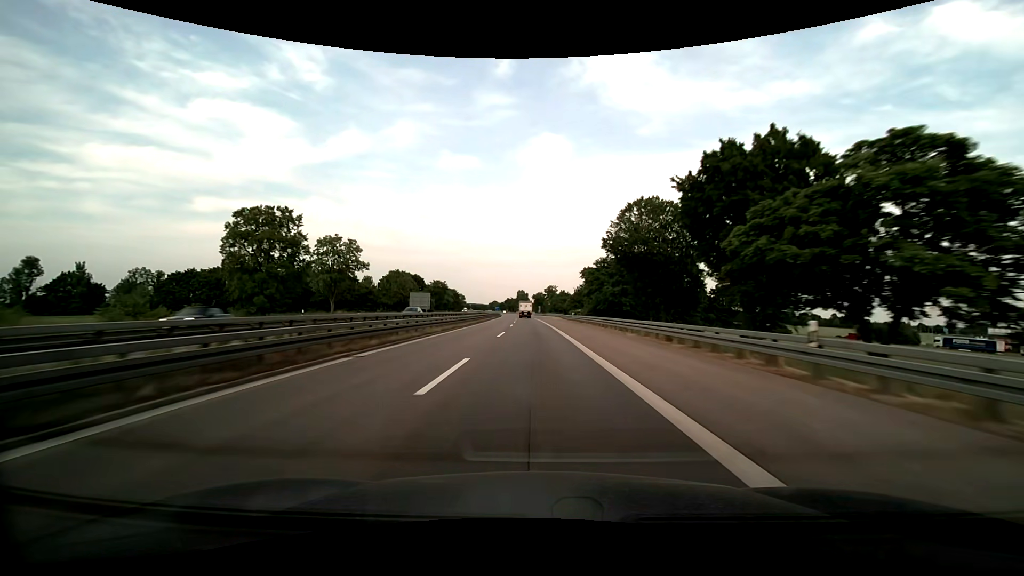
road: motorway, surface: asphalt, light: Day
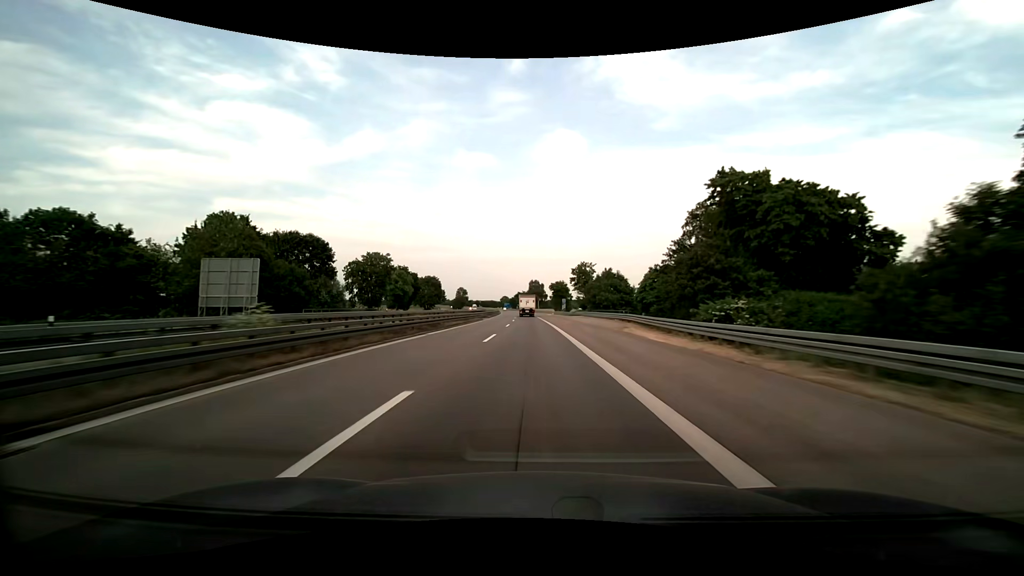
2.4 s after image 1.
(-1.3, +78.3) m; -2°
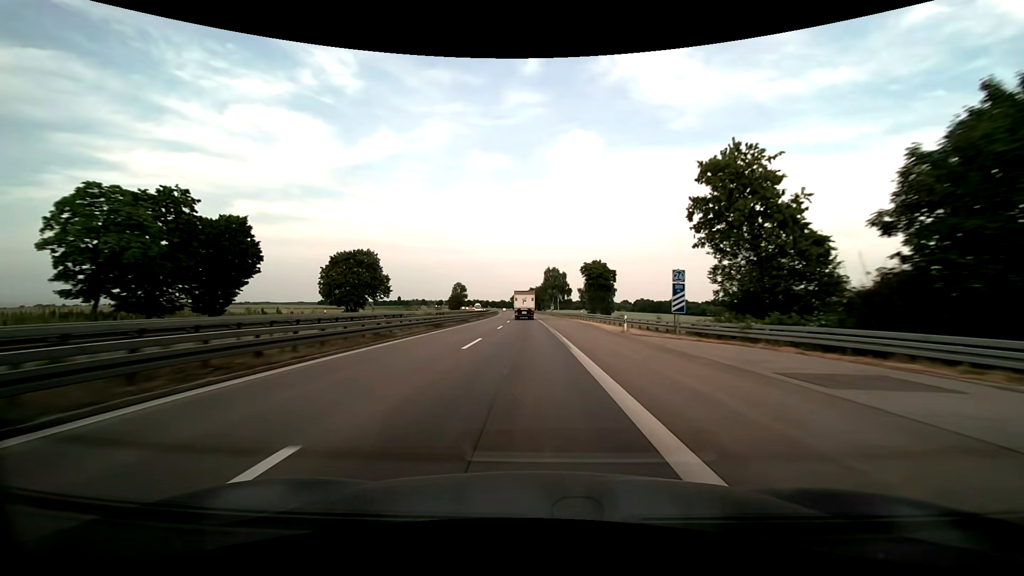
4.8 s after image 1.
(-1.1, +75.4) m; -2°
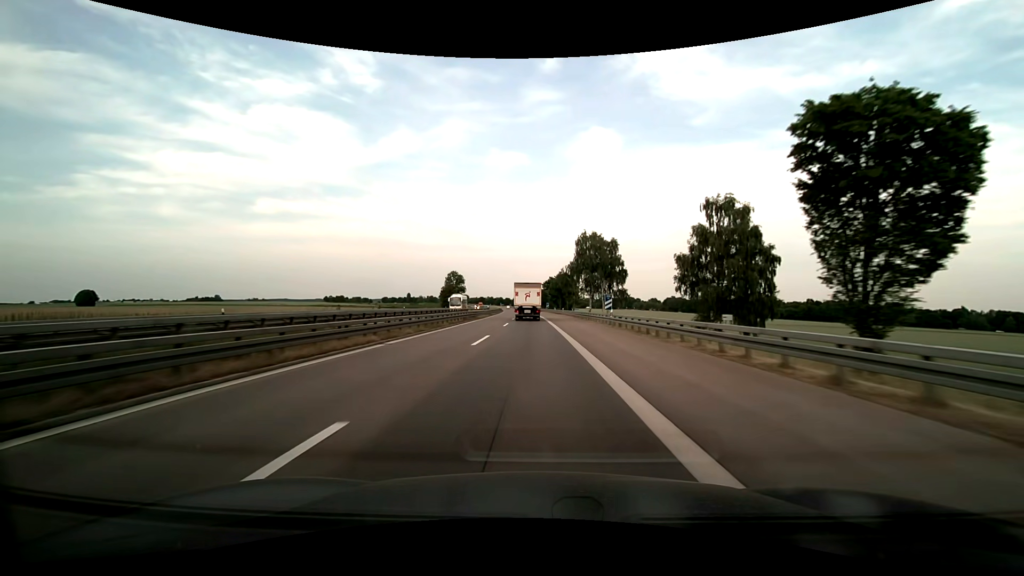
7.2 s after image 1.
(-1.4, +71.0) m; -2°
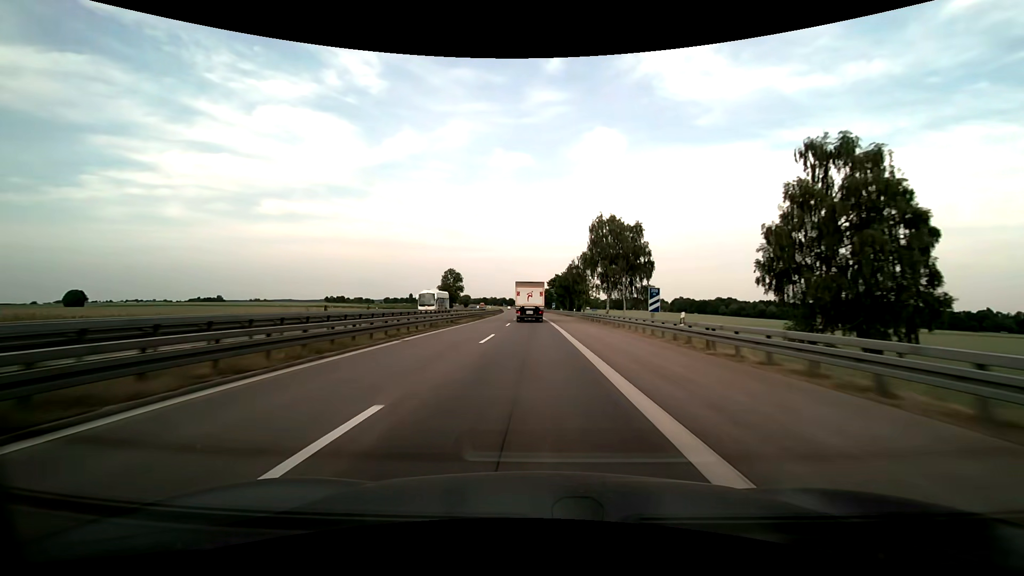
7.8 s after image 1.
(0.0, +16.9) m; 0°
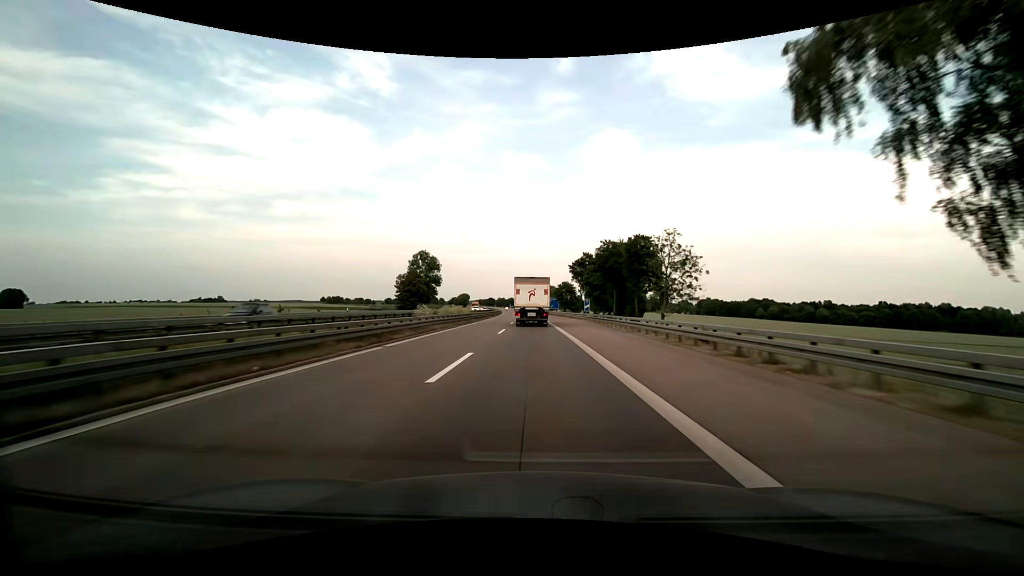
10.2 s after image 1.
(-0.9, +63.8) m; -1°
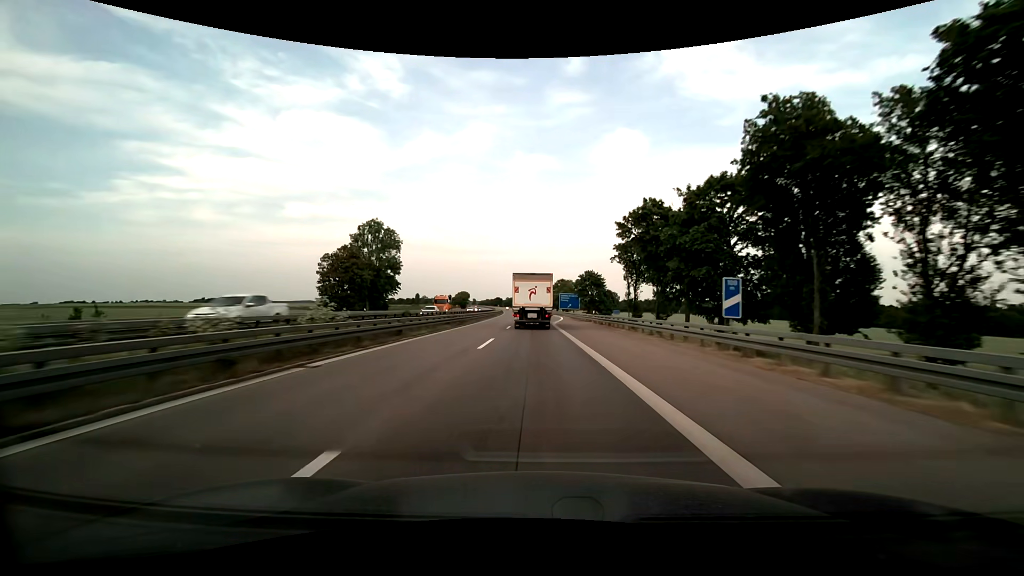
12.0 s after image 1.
(-0.4, +46.4) m; -1°
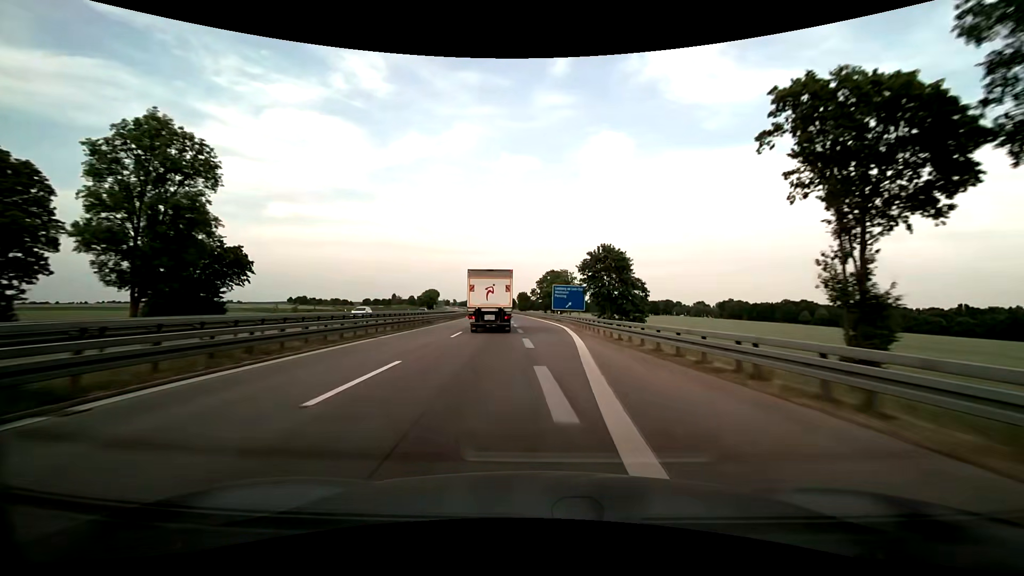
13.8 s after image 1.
(+0.6, +45.8) m; +2°
(0, +10) (0, +20) (0, +30) (0, +40) (0, +50) (-1, +60) (-1, +70) (-2, +80) (-3, +90) (-4, +100) m
